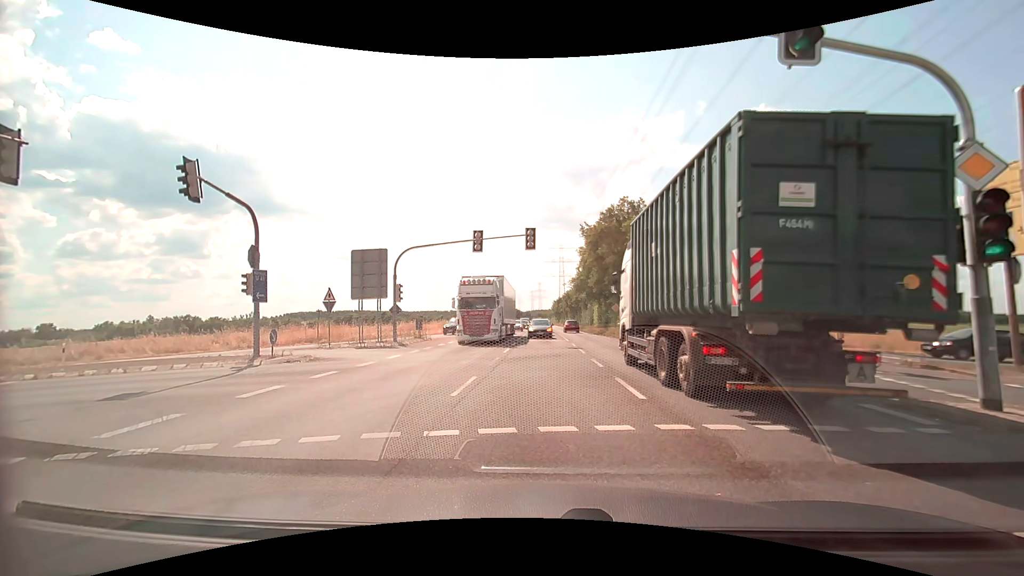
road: secondary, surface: asphalt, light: Day
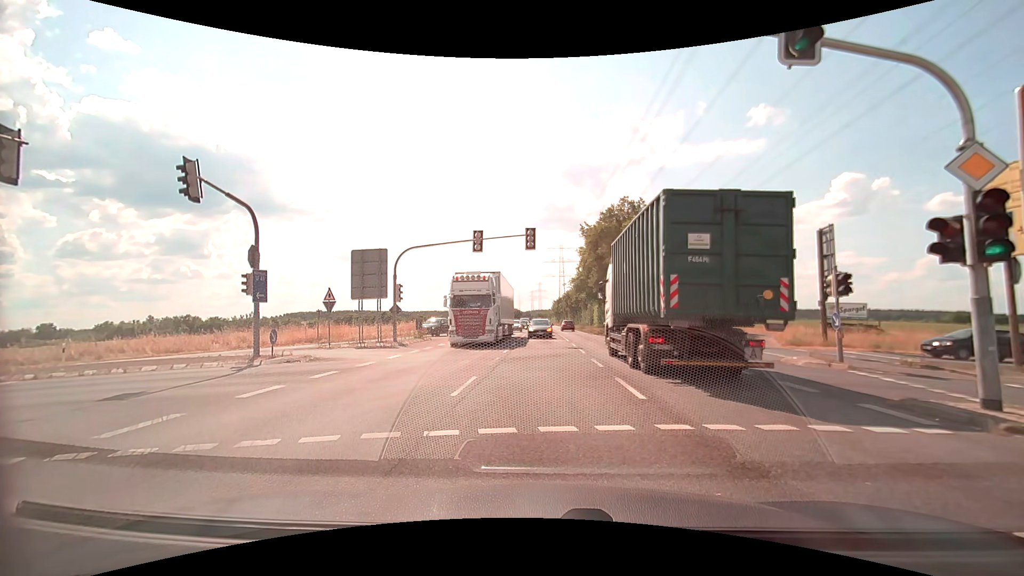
(0.0, 0.0) m; 0°
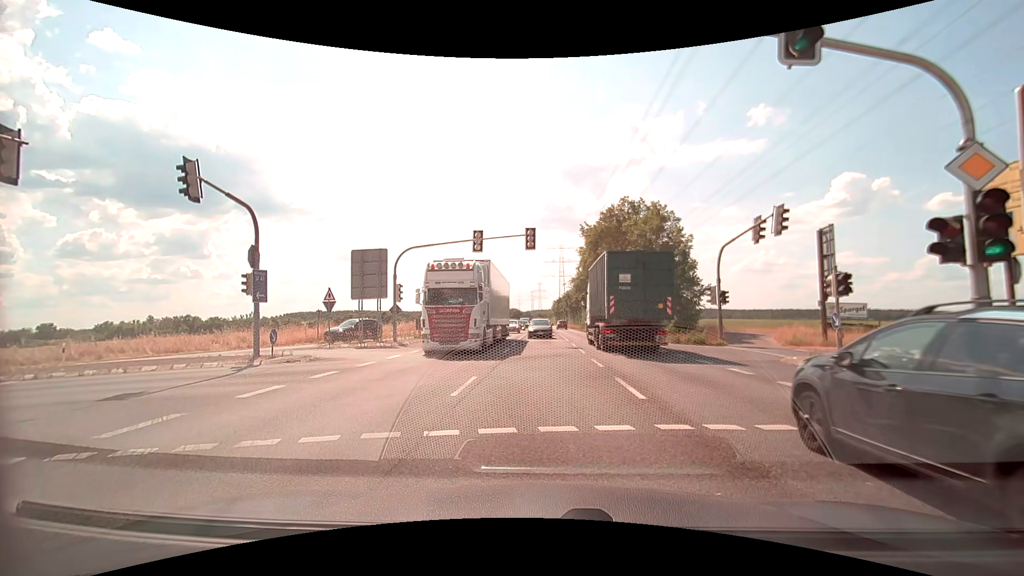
(0.0, 0.0) m; 0°
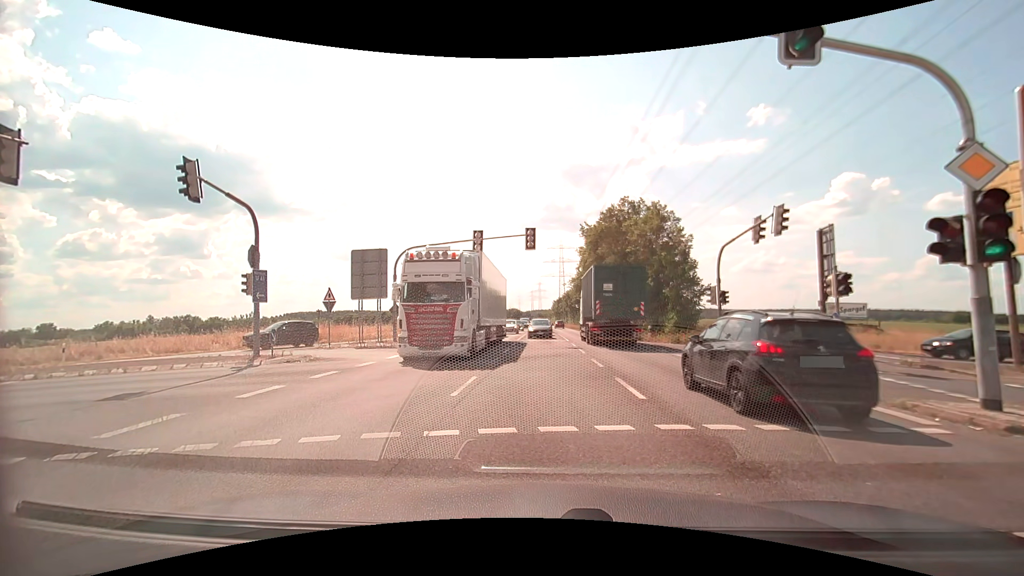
(0.0, 0.0) m; 0°
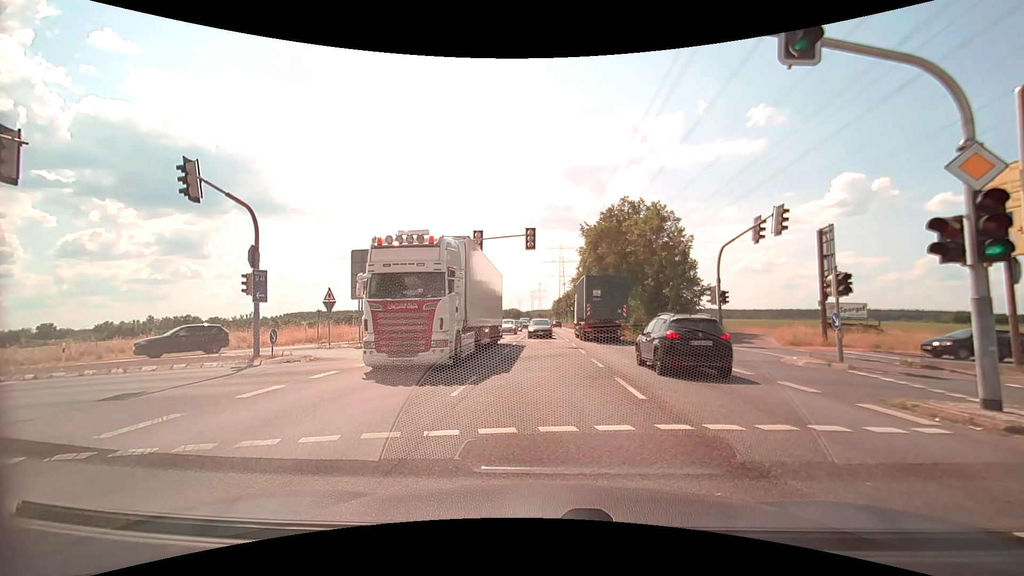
(0.0, 0.0) m; 0°
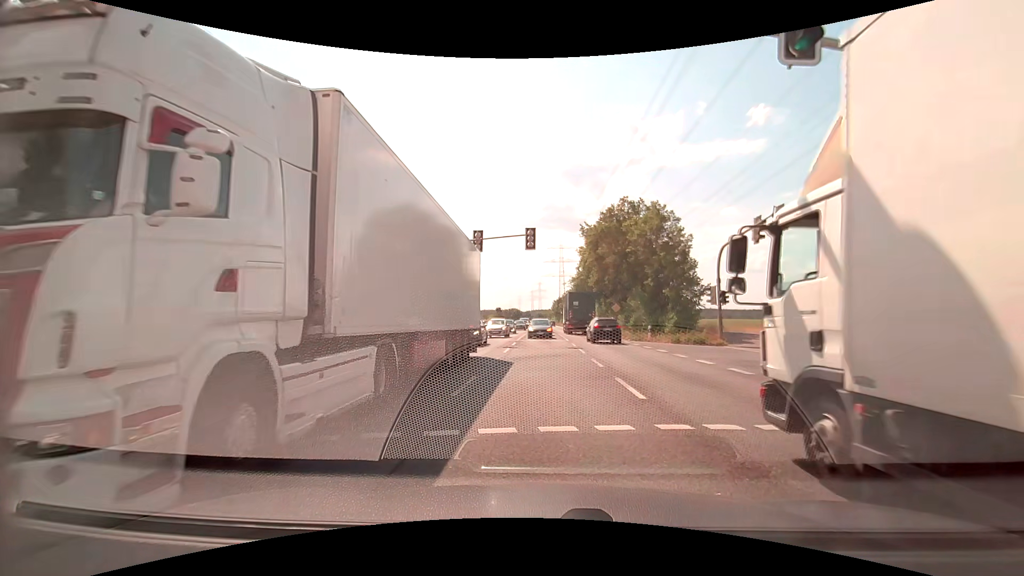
(0.0, 0.0) m; 0°
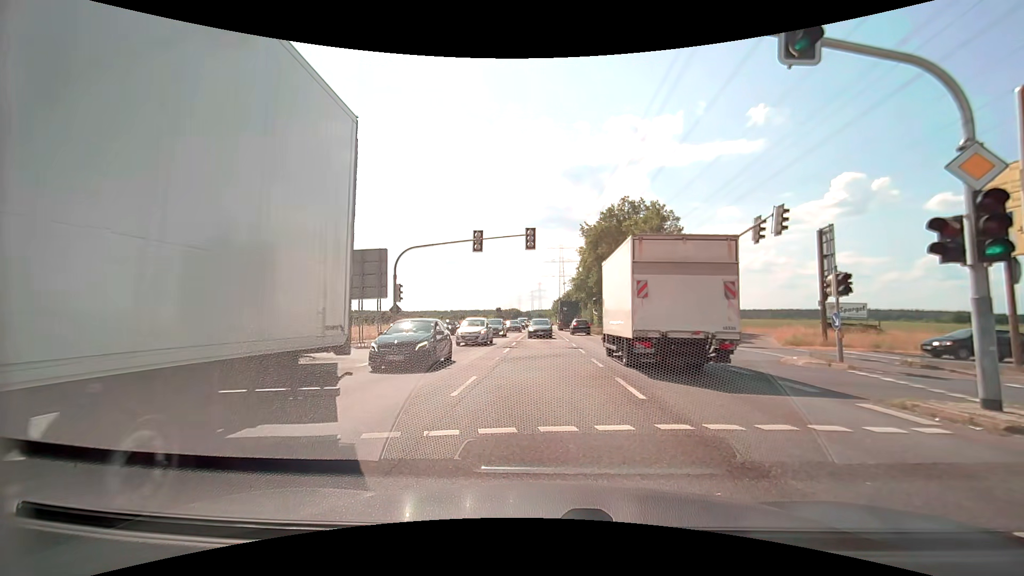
(0.0, 0.0) m; 0°
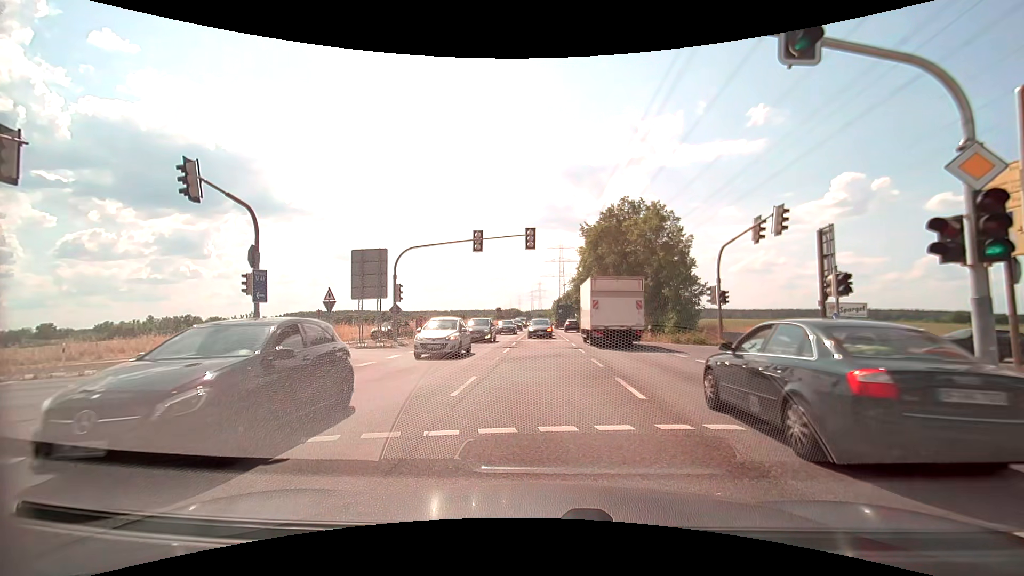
(0.0, 0.0) m; 0°
(0, +10) (-1, +20) (-8, +26) (-18, +27) (-27, +24) (-37, +21) (-46, +18) (-56, +14) (-65, +11) (-75, +8) m
